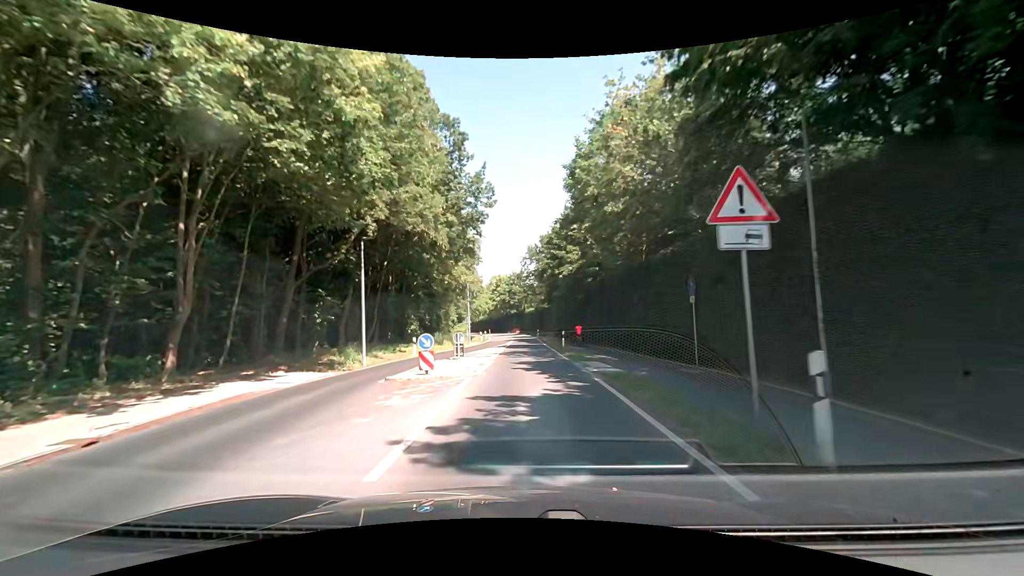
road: secondary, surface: asphalt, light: Day
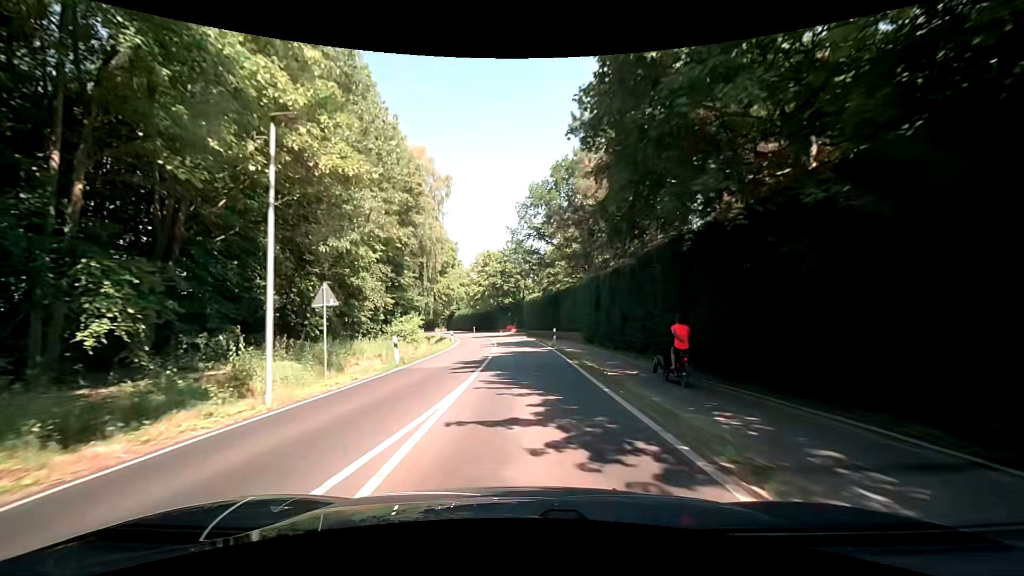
(+0.3, +38.3) m; 0°
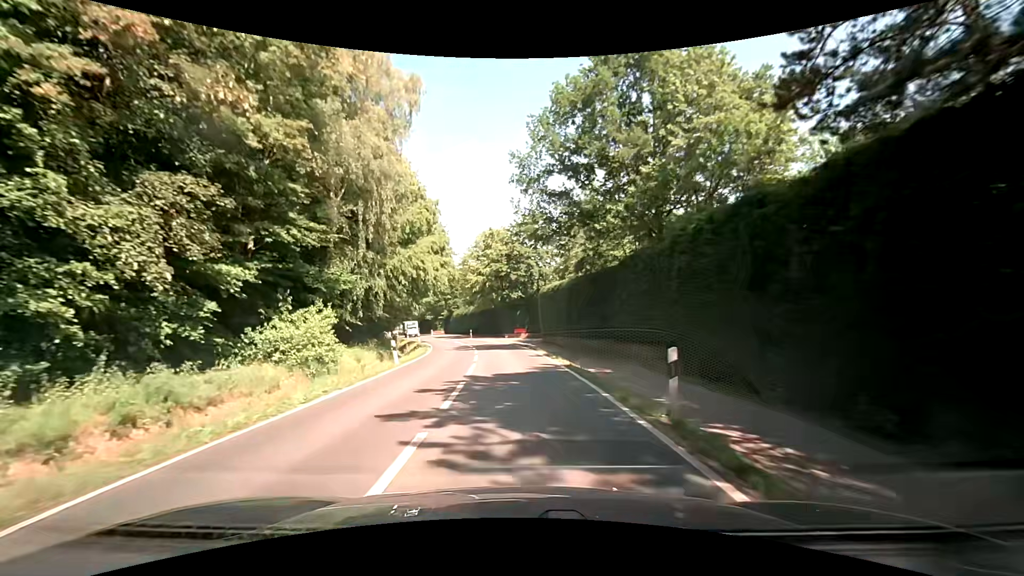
(0.0, +22.9) m; -1°
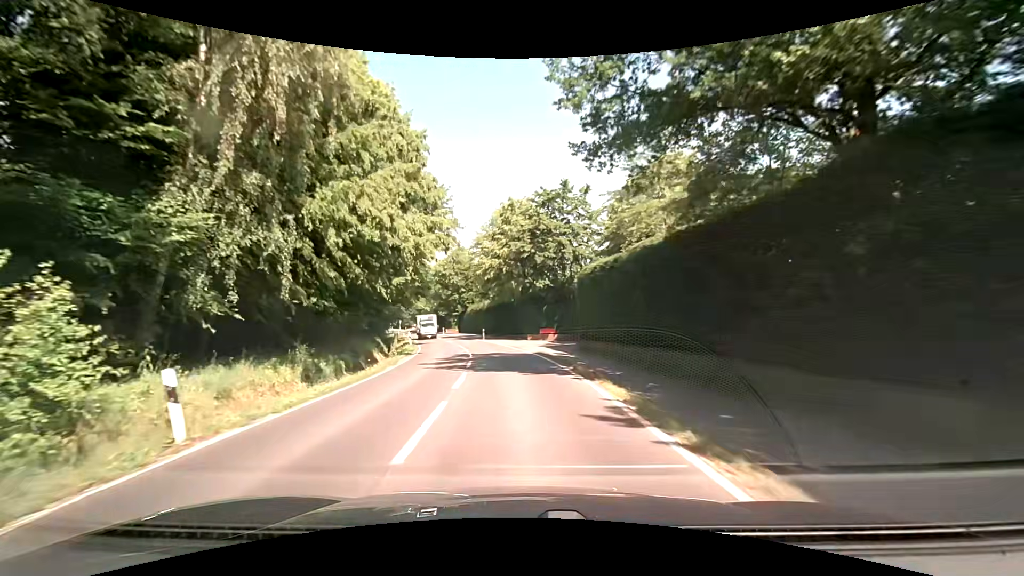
(-0.4, +15.2) m; -3°
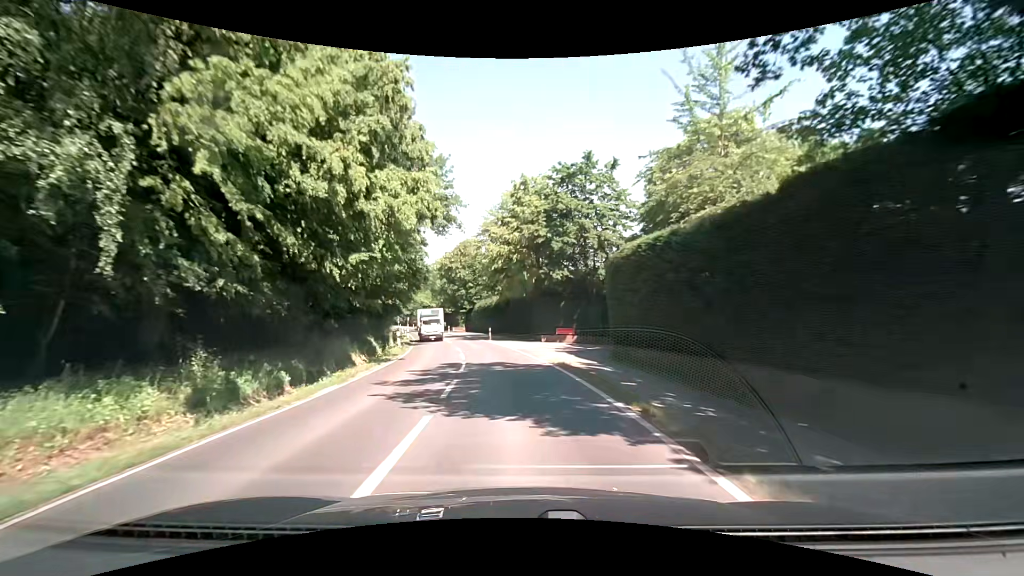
(-0.1, +7.6) m; -1°
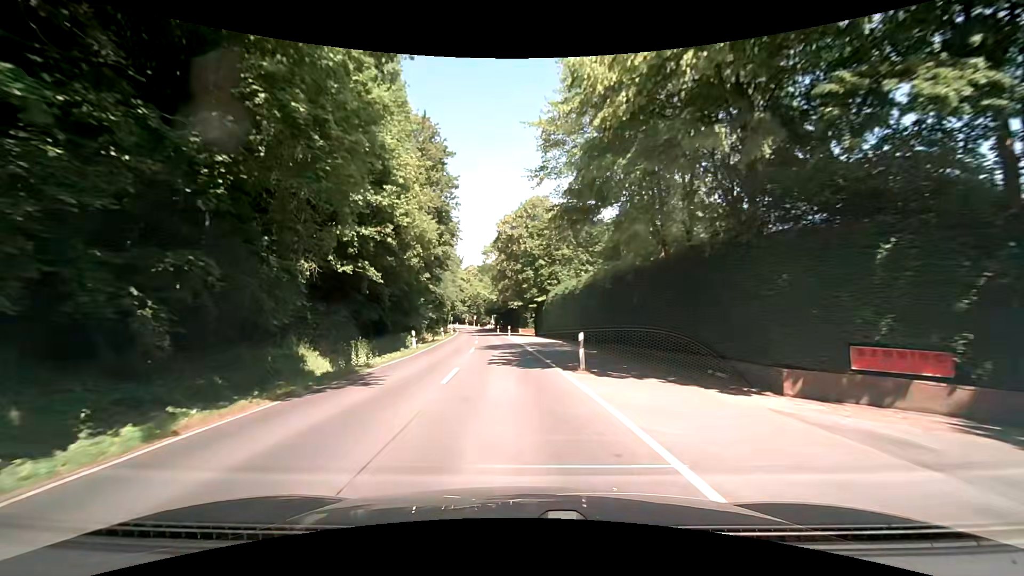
(-1.9, +30.3) m; -8°
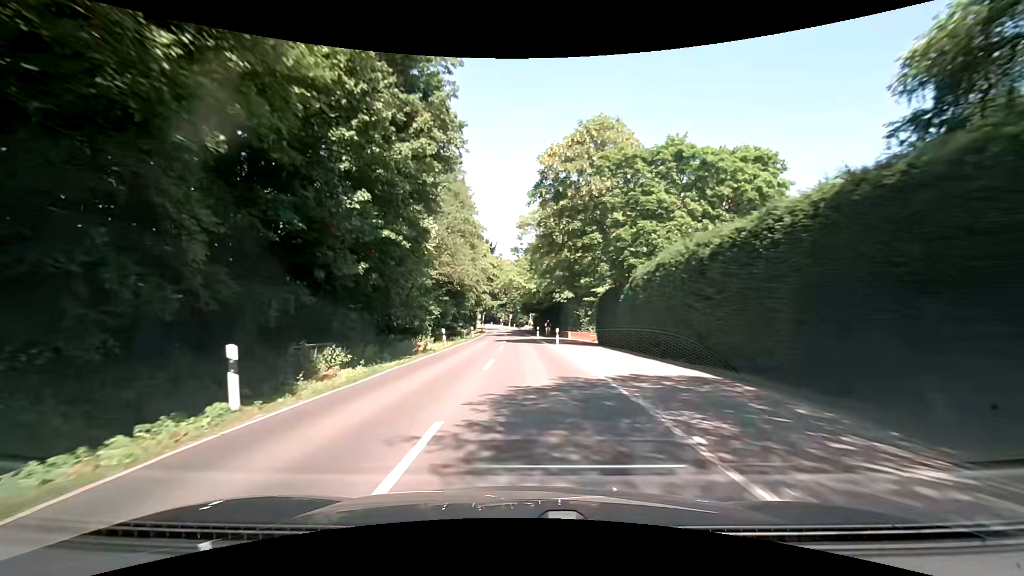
(-1.6, +22.6) m; -5°
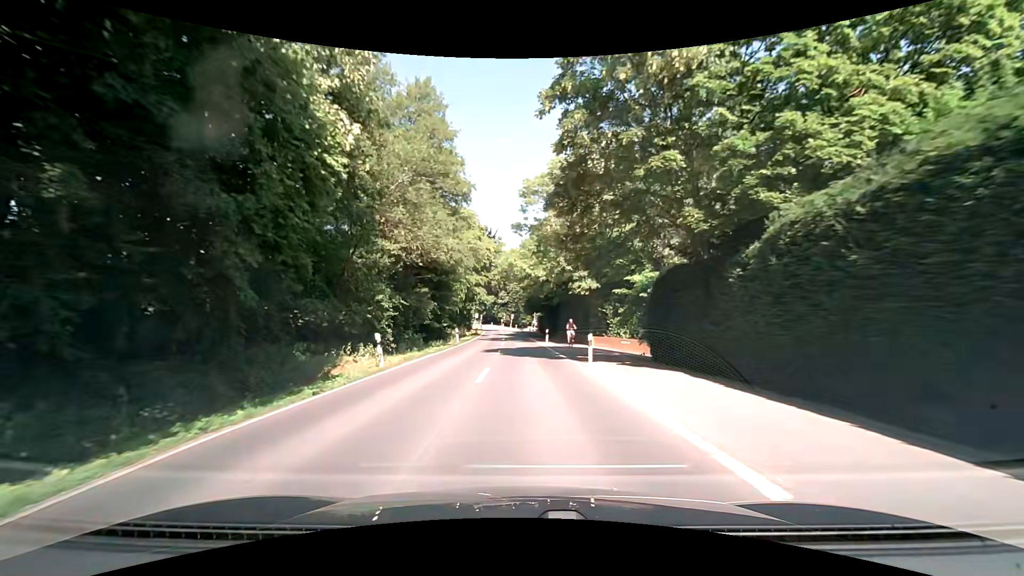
(-0.1, +15.1) m; -1°
(0, +10) (0, +20) (0, +30) (0, +40) (0, +50) (-1, +60) (-1, +70) (-1, +80) (-2, +90) (-2, +100) m
